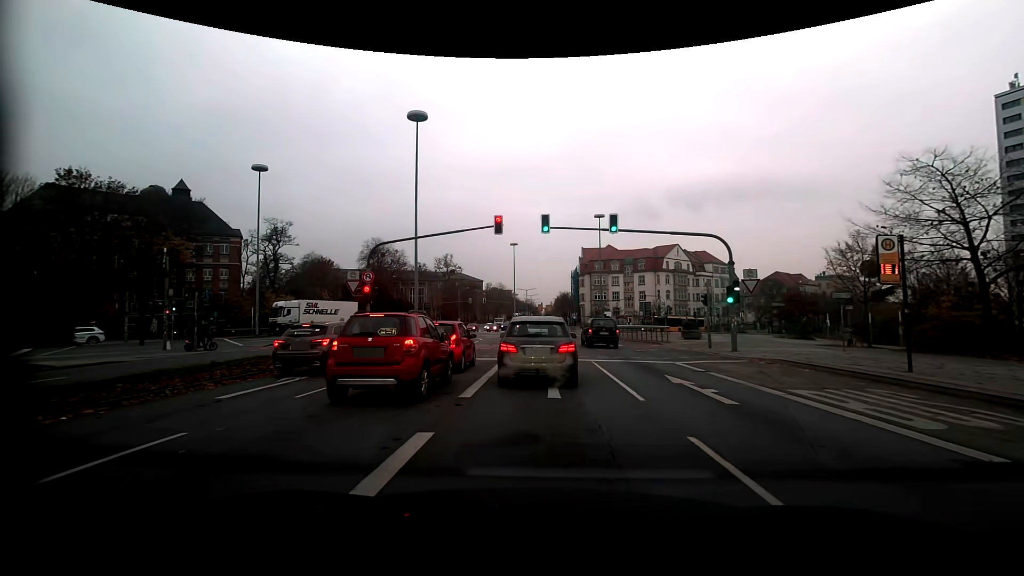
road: secondary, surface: asphalt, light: Day
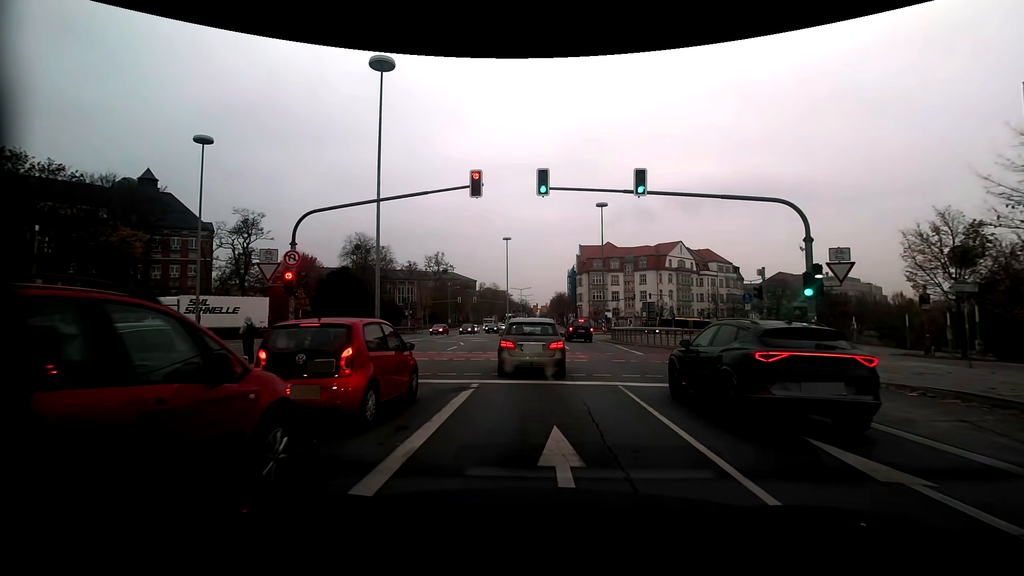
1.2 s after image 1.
(0.0, +7.8) m; +1°
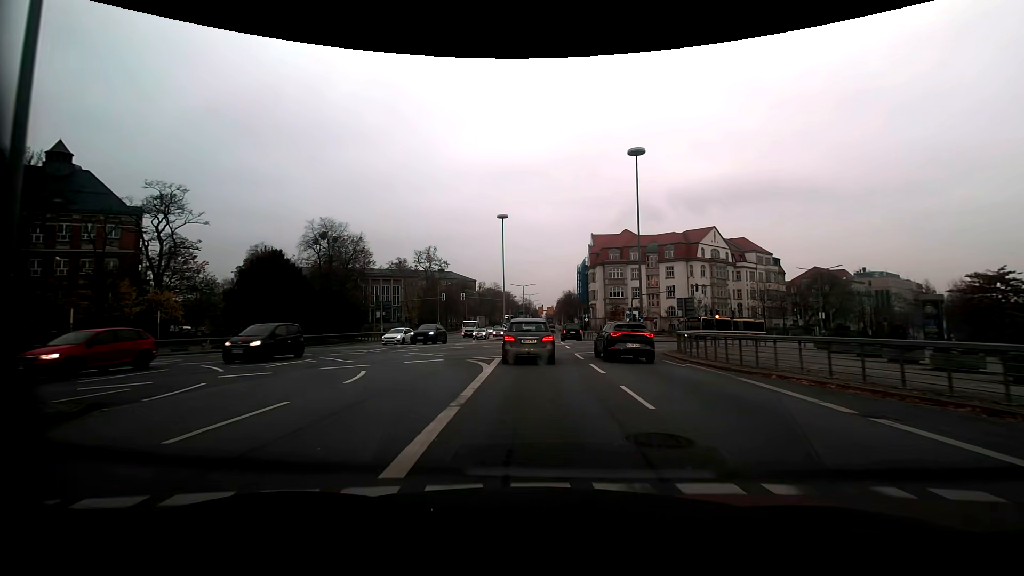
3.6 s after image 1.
(-0.1, +20.3) m; -1°
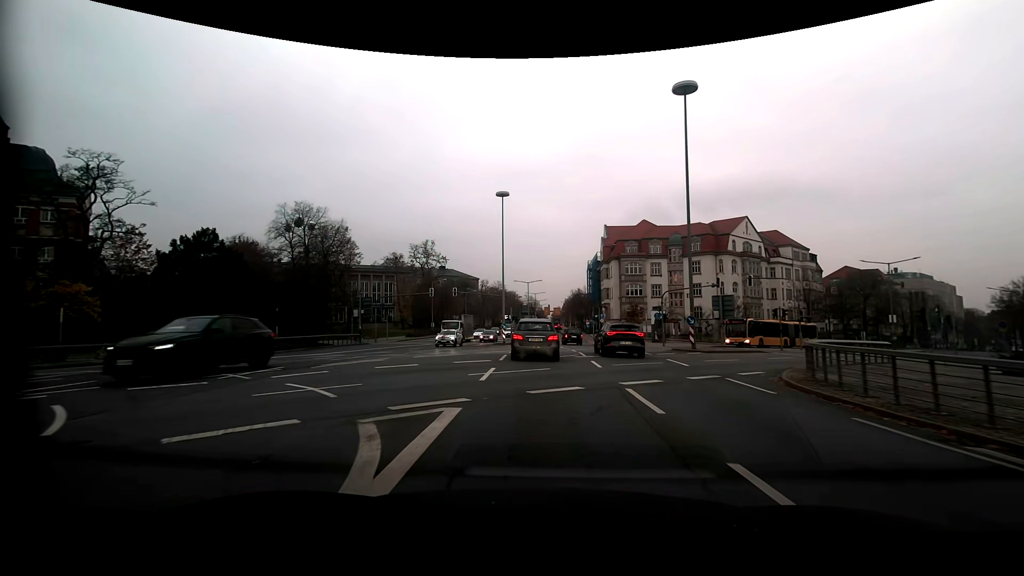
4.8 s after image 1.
(0.0, +12.1) m; 0°
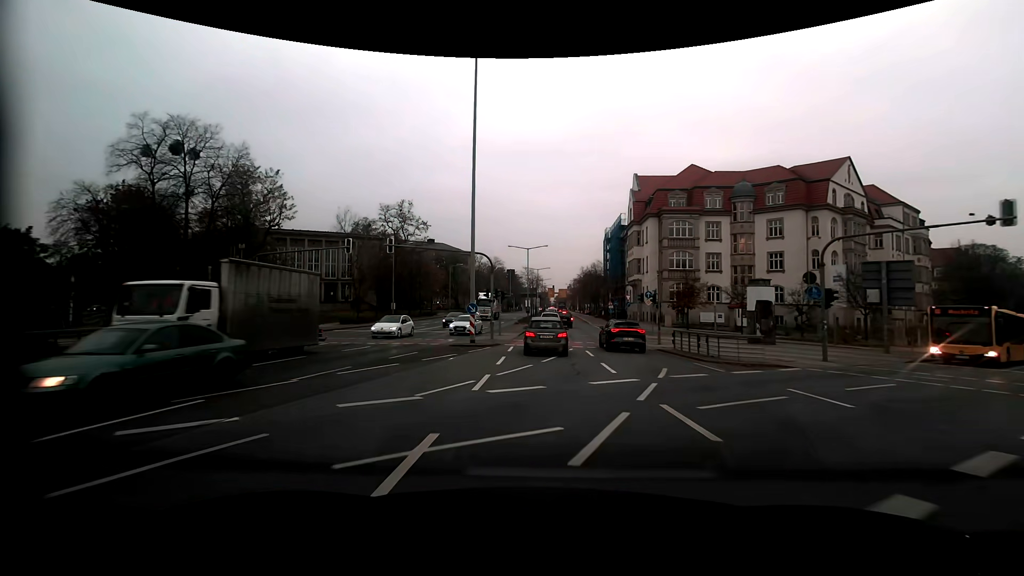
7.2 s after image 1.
(-0.1, +27.5) m; 0°
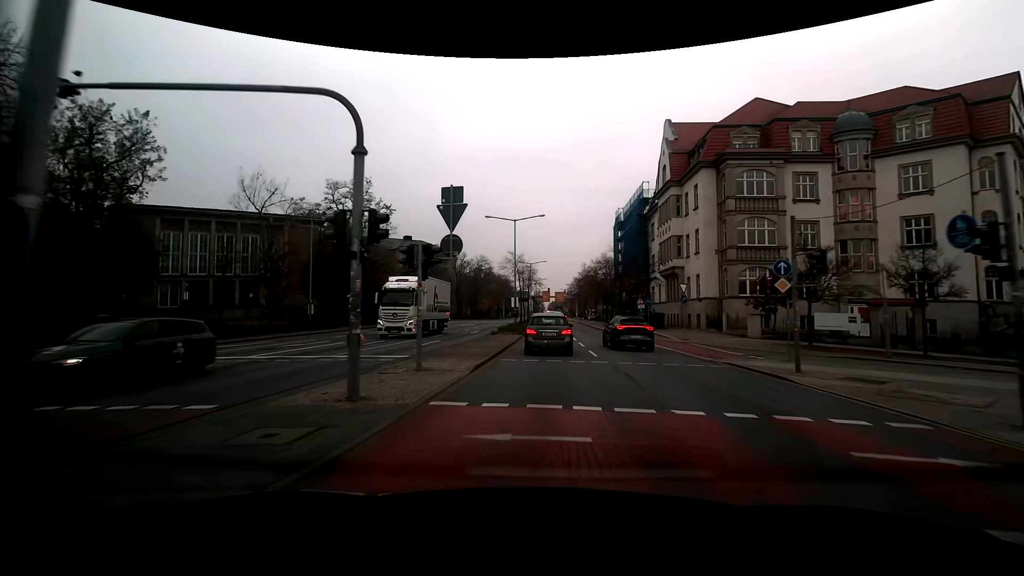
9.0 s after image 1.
(0.0, +23.0) m; 0°
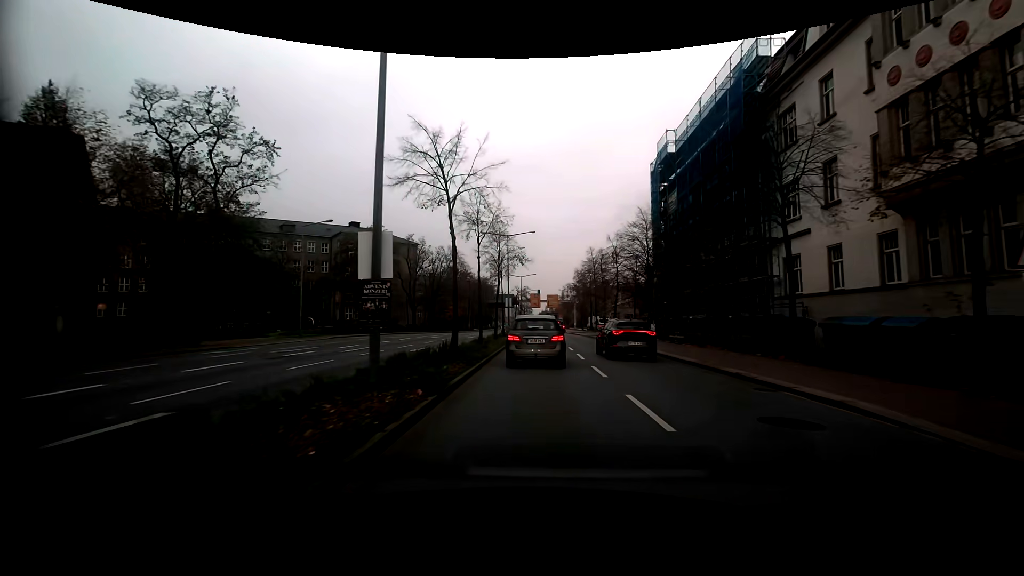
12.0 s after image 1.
(+0.7, +35.5) m; +2°
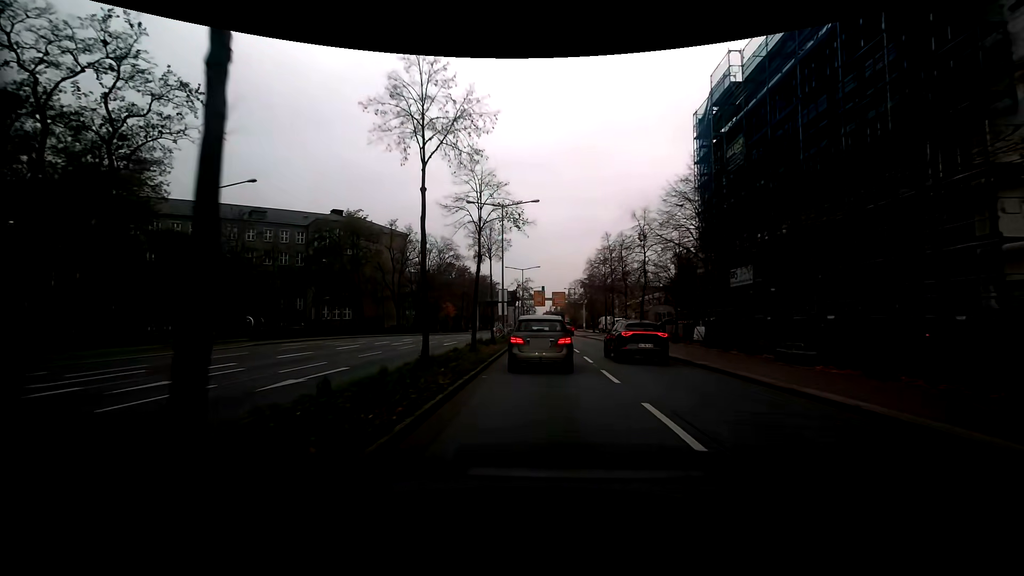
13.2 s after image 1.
(-0.1, +12.7) m; -1°
